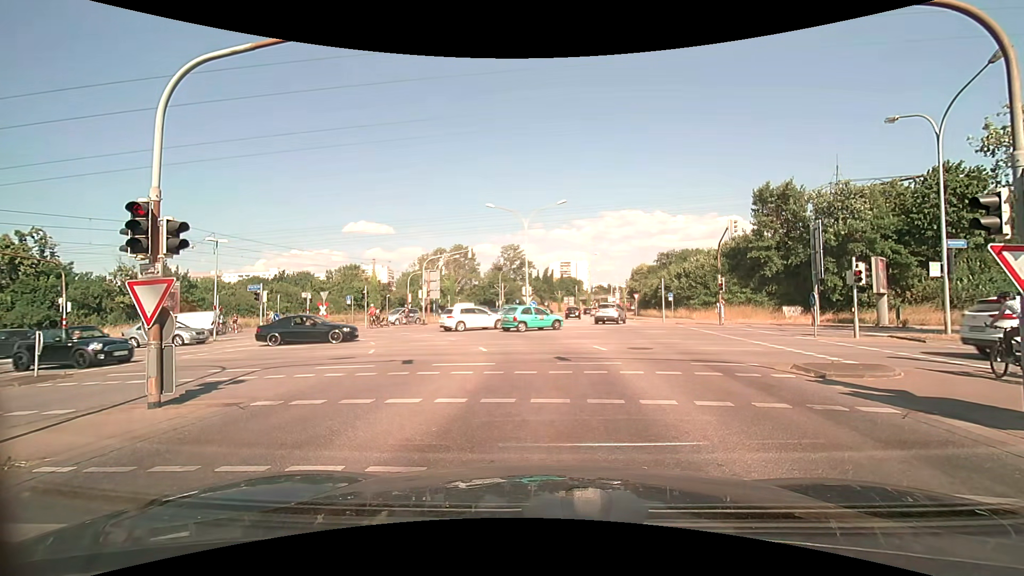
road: secondary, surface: asphalt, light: Day
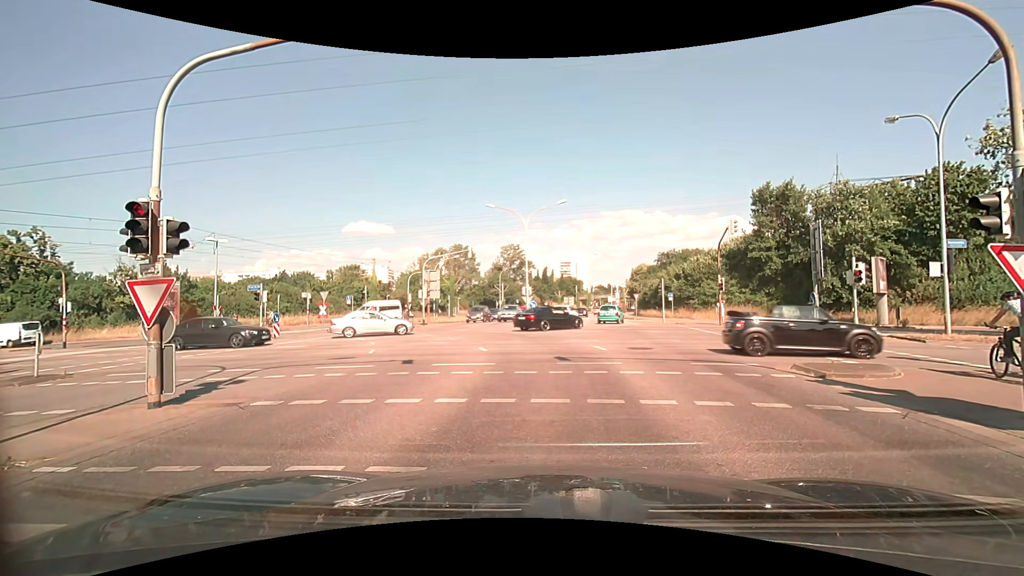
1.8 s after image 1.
(0.0, 0.0) m; 0°
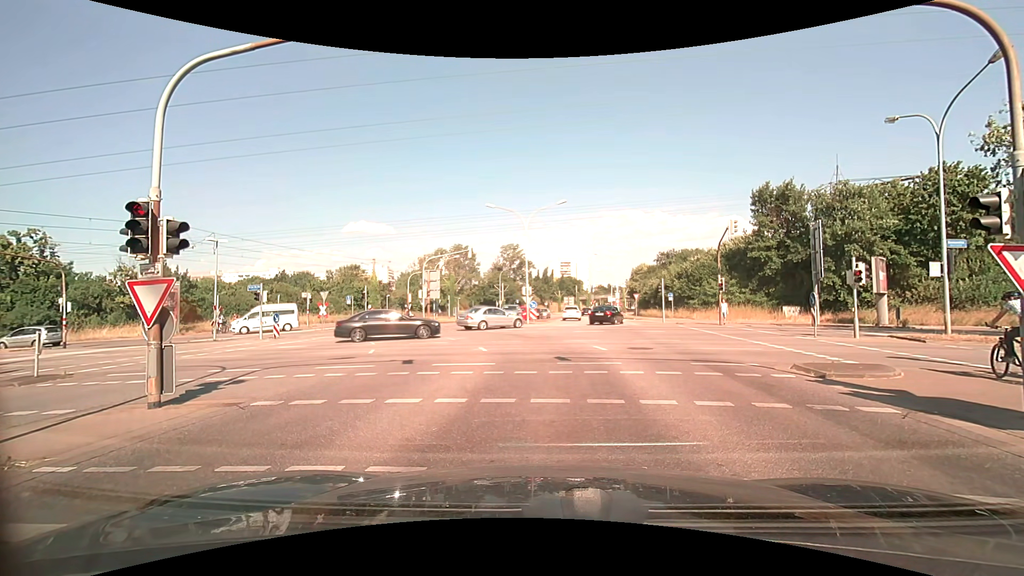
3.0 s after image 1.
(0.0, 0.0) m; 0°
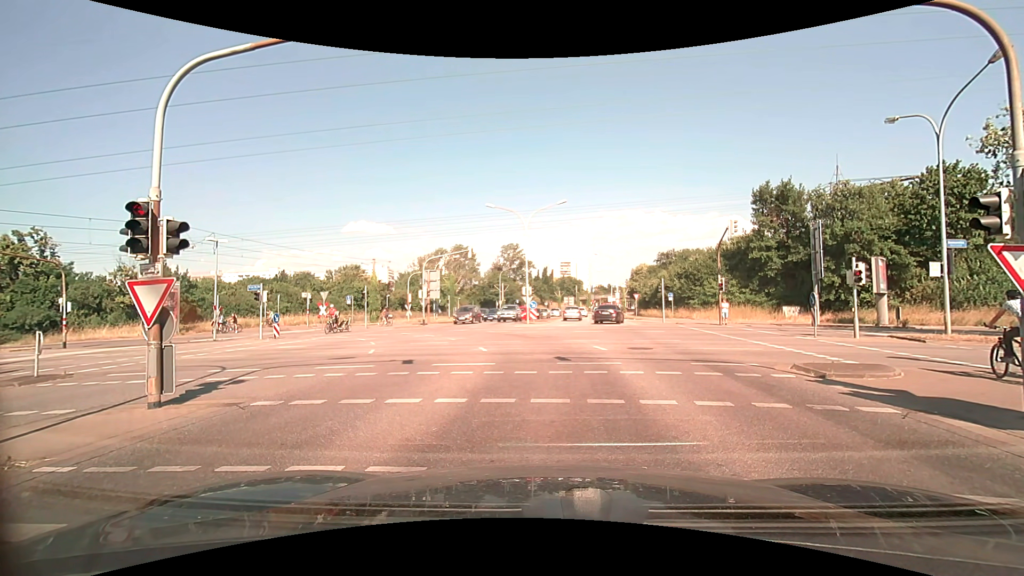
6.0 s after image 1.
(0.0, 0.0) m; 0°
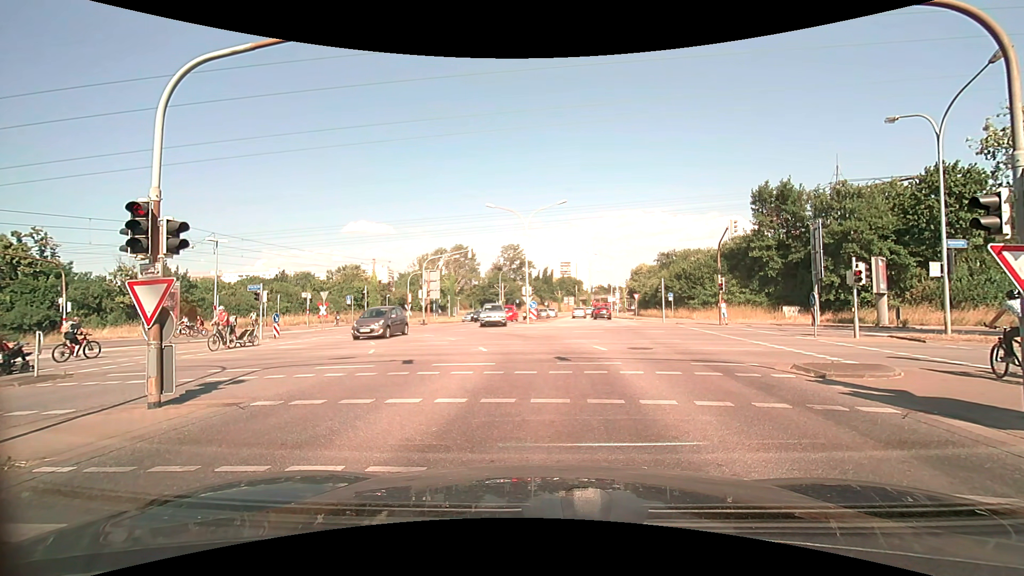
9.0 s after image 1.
(0.0, 0.0) m; 0°
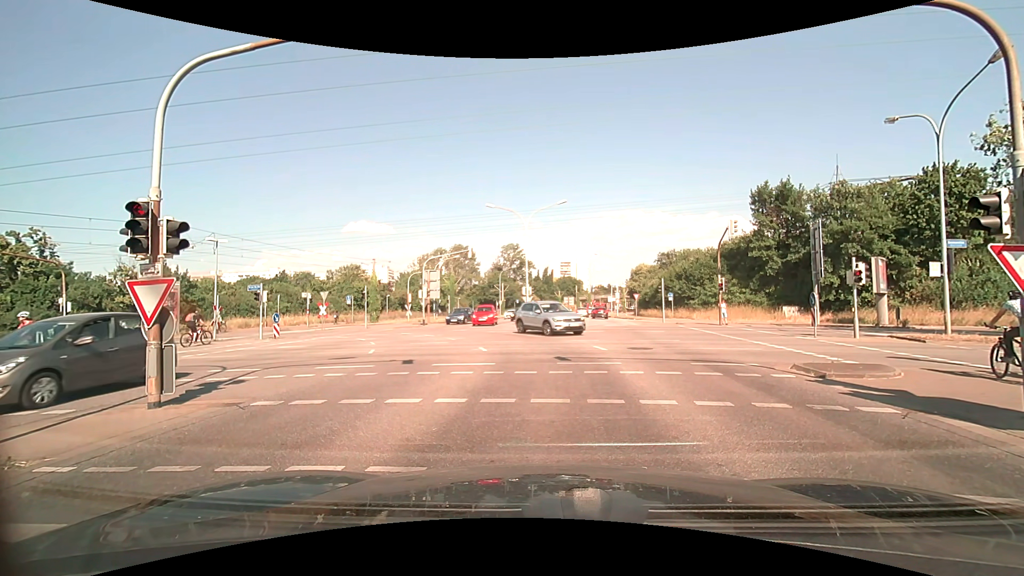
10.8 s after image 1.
(0.0, 0.0) m; 0°
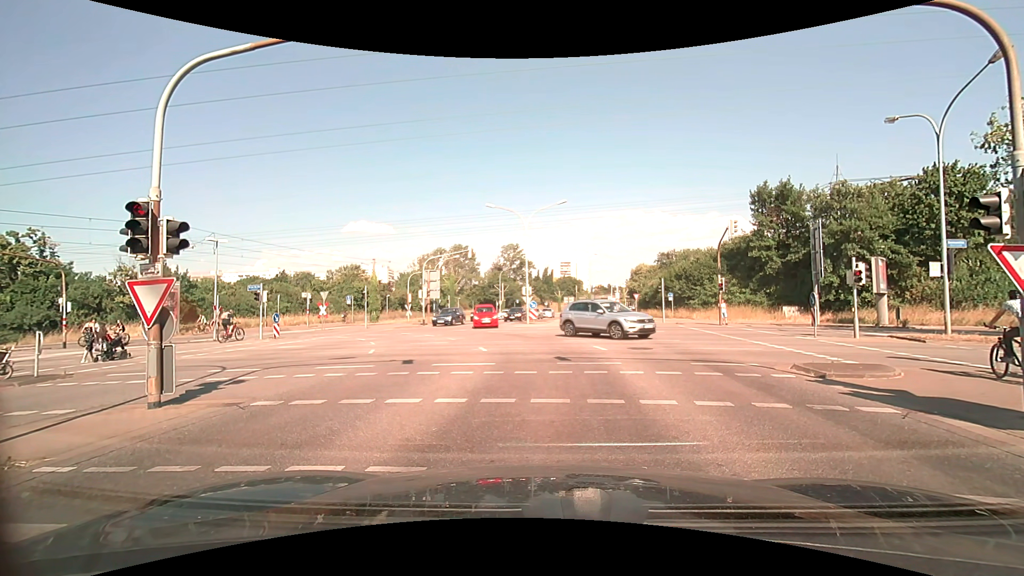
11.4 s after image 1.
(0.0, 0.0) m; 0°
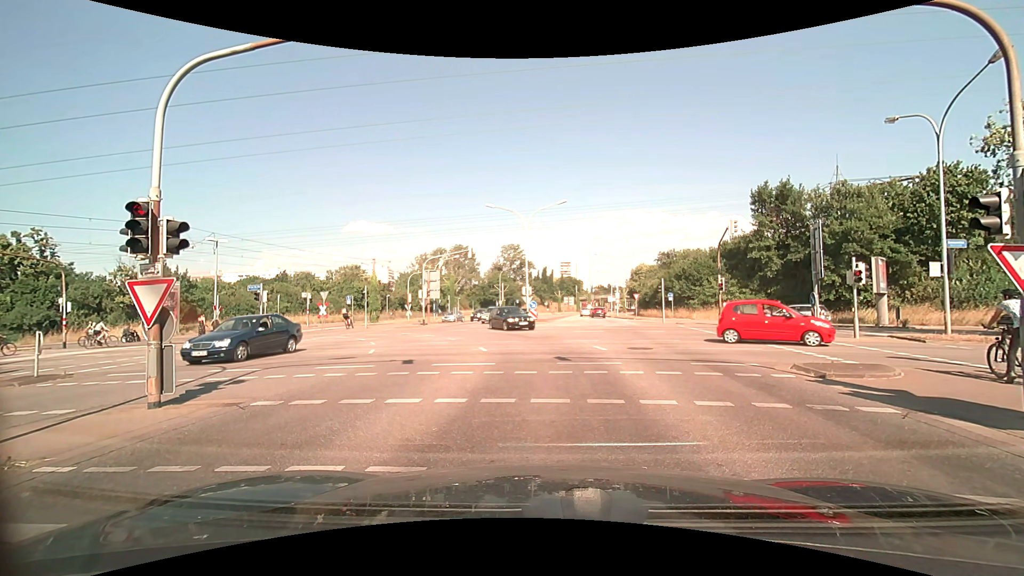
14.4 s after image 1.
(0.0, 0.0) m; 0°
(0, +10) (0, +20) (-3, +29) (-10, +36) (-20, +39) (-30, +41) (-40, +42) (-50, +44) (-59, +45) (-69, +47) m
